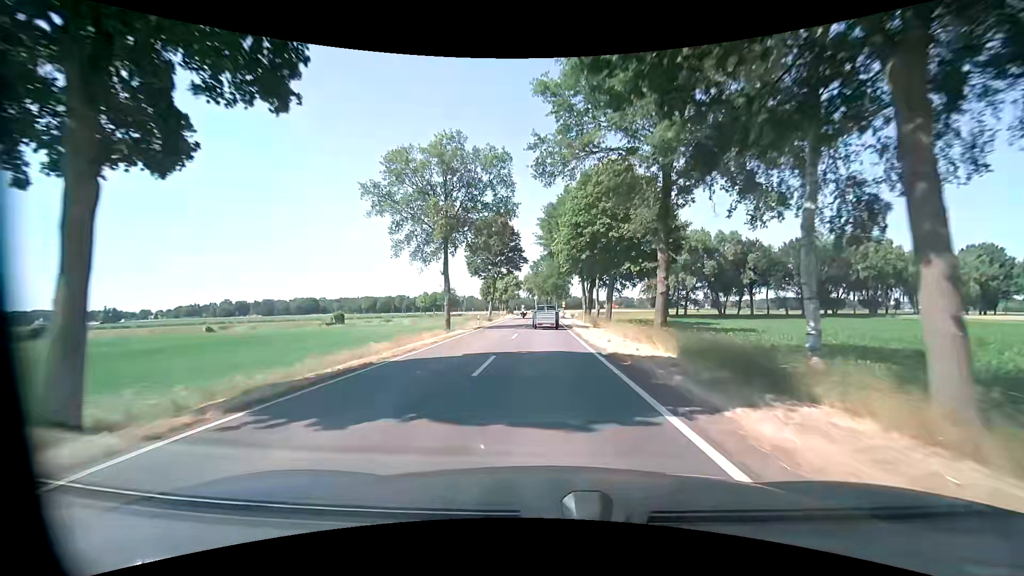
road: tertiary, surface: asphalt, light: Day
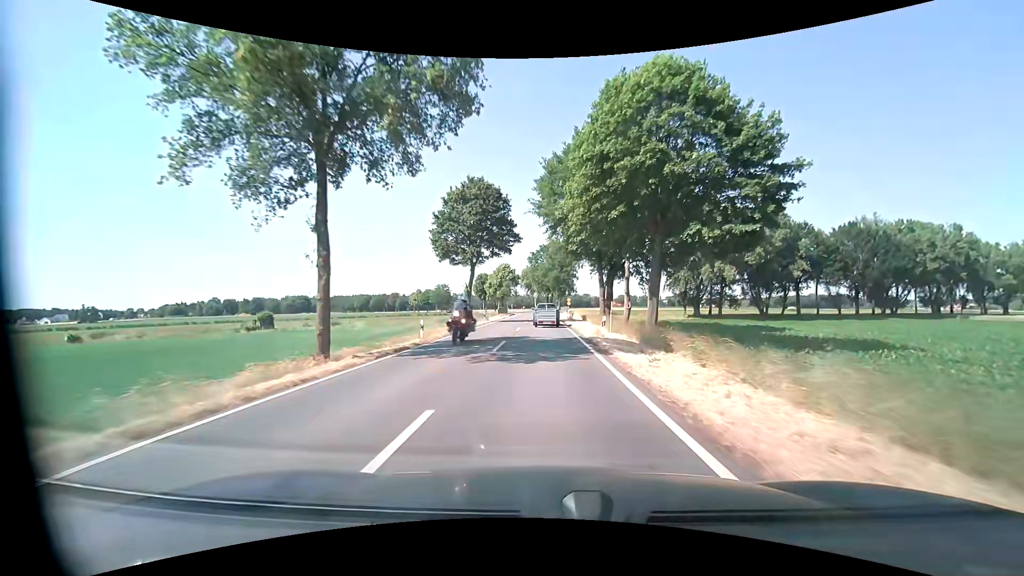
(+0.2, +19.7) m; 0°
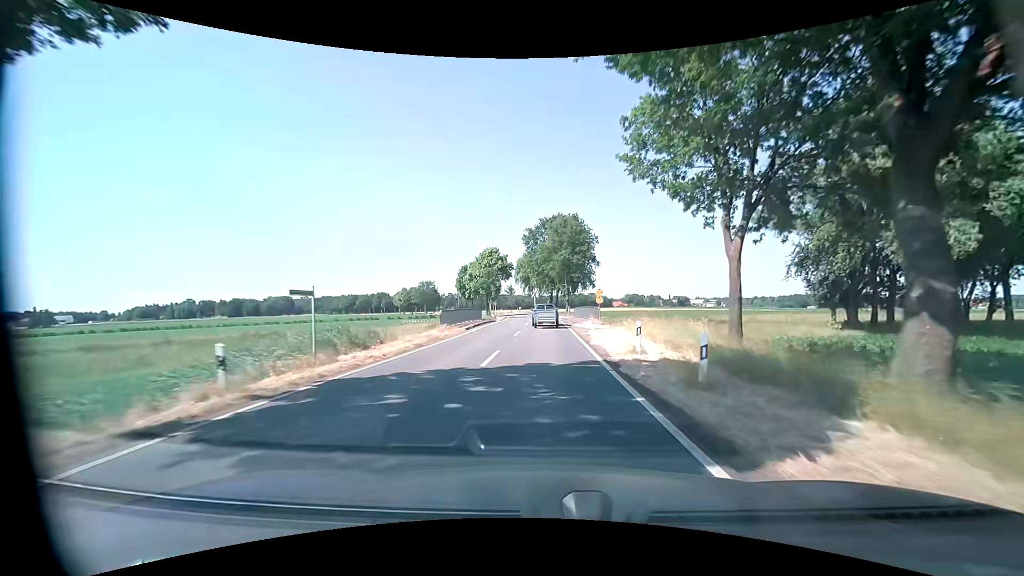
(0.0, +39.3) m; 0°
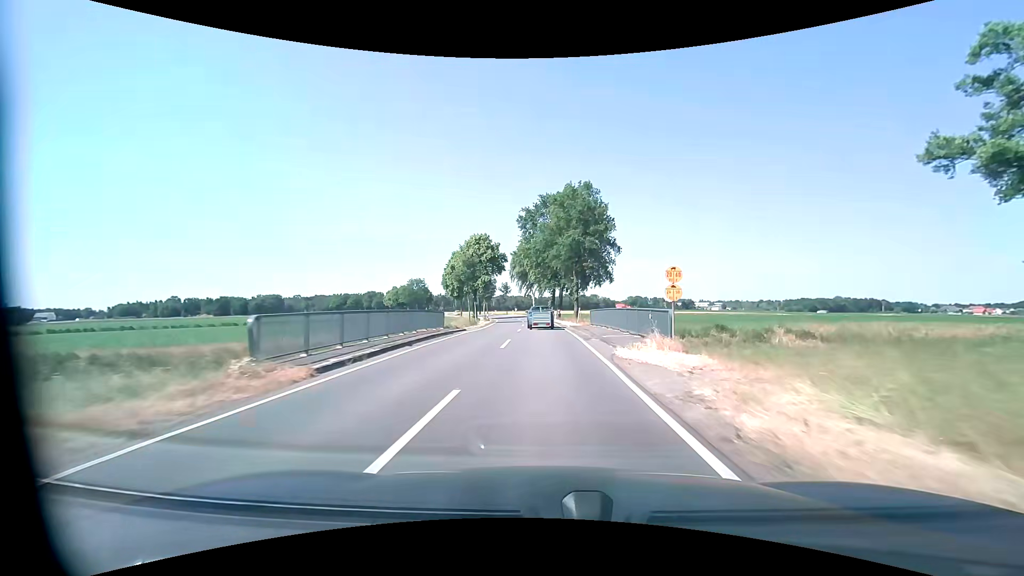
(-0.1, +19.7) m; 0°
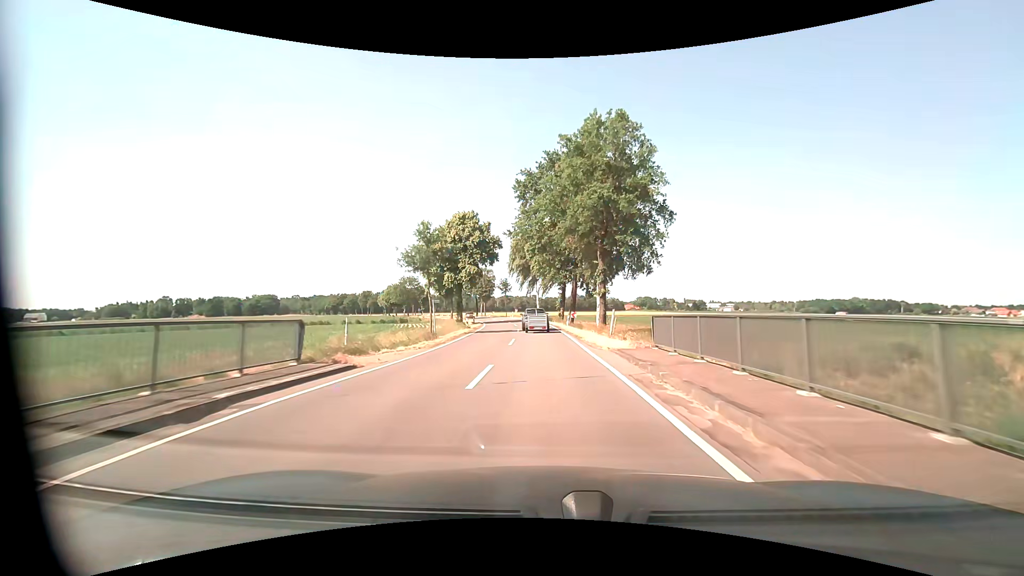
(-0.1, +19.6) m; -1°
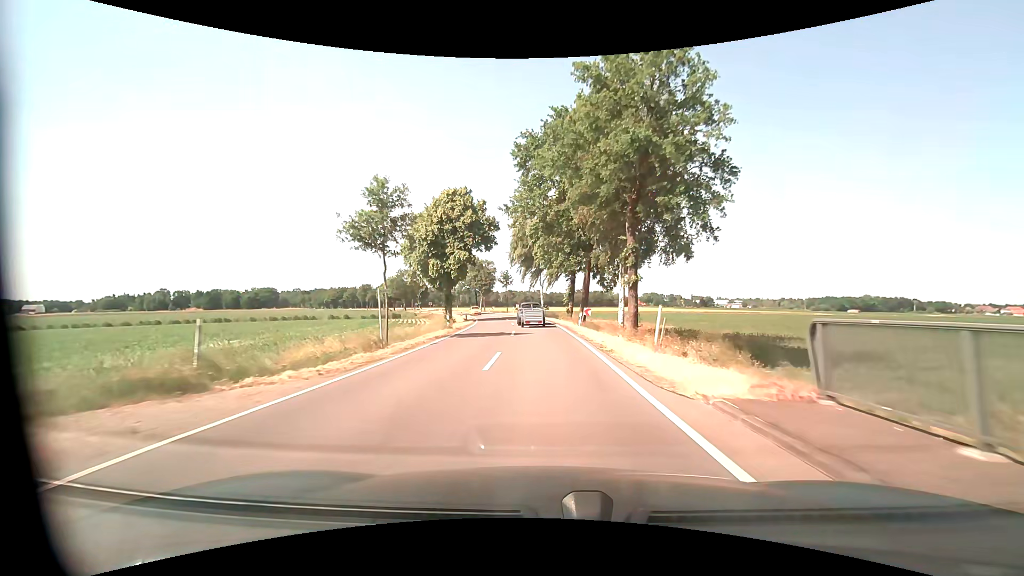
(-0.1, +9.8) m; -1°
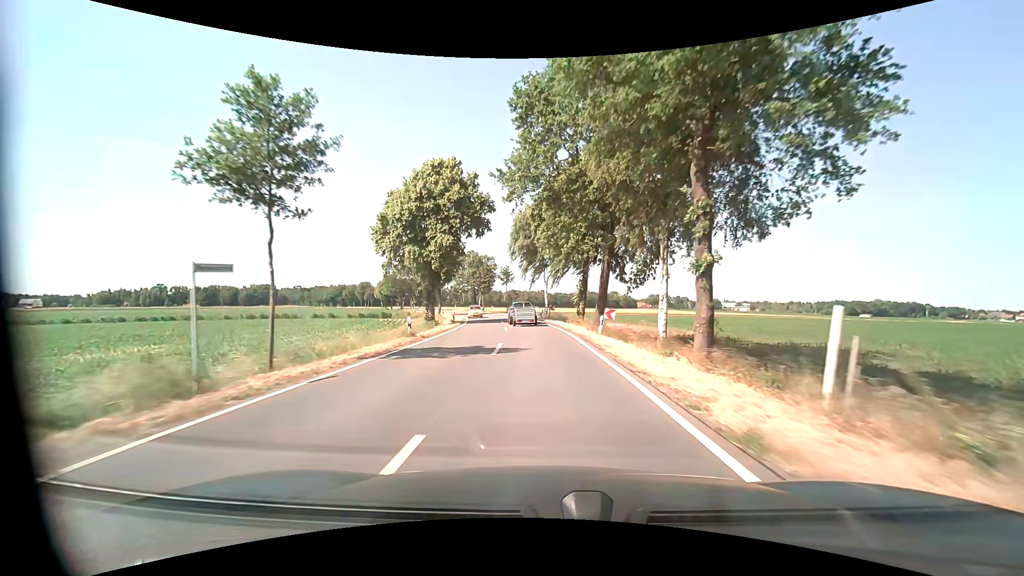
(0.0, +9.8) m; 0°
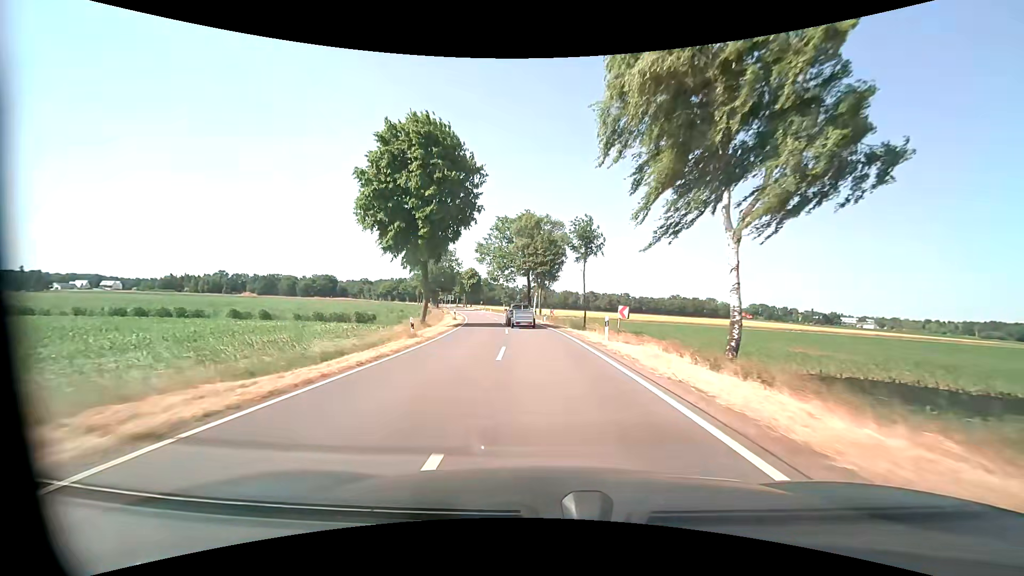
(-3.5, +48.8) m; -9°
(0, +10) (-1, +20) (-1, +30) (-2, +40) (-4, +50) (-5, +60) (-7, +70) (-9, +79) (-11, +89) (-14, +99) m
